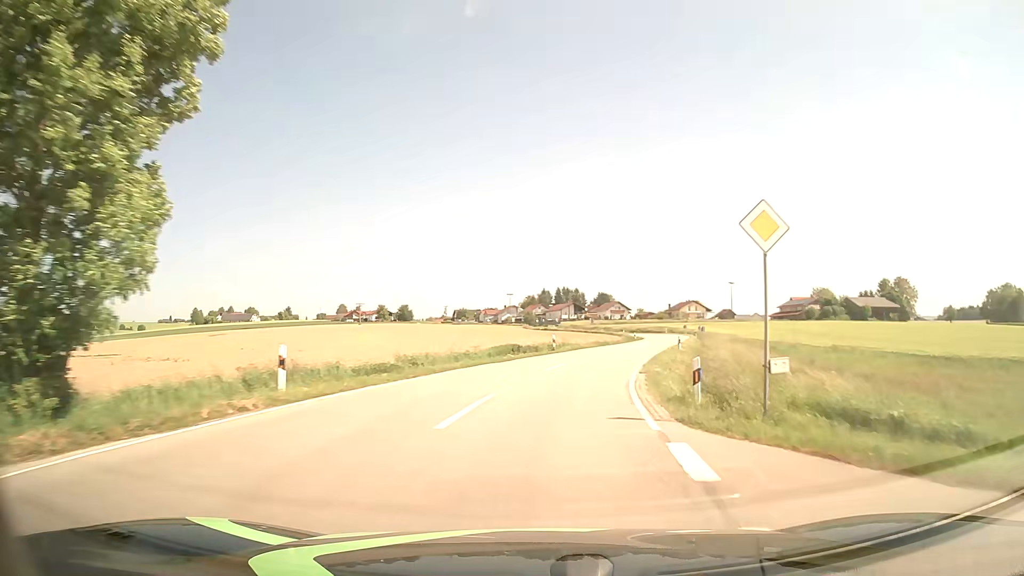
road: tertiary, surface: asphalt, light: Day
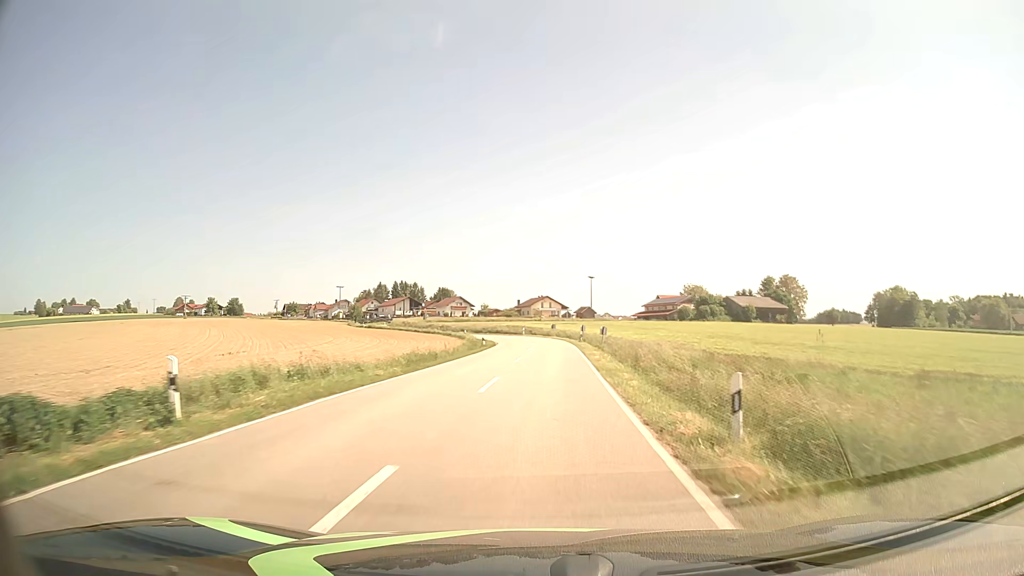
(+3.9, +29.9) m; +14°
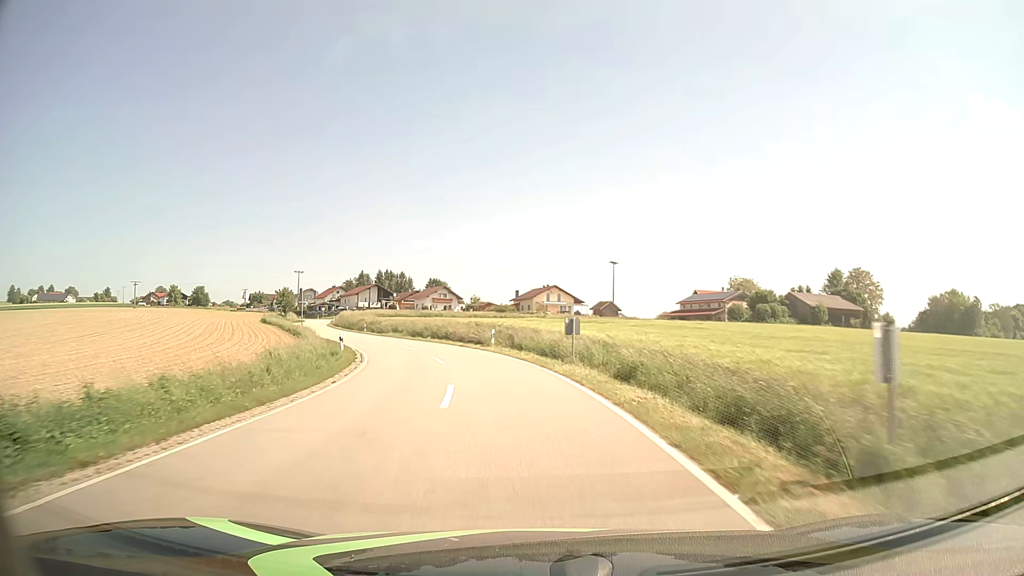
(+1.6, +50.8) m; 0°
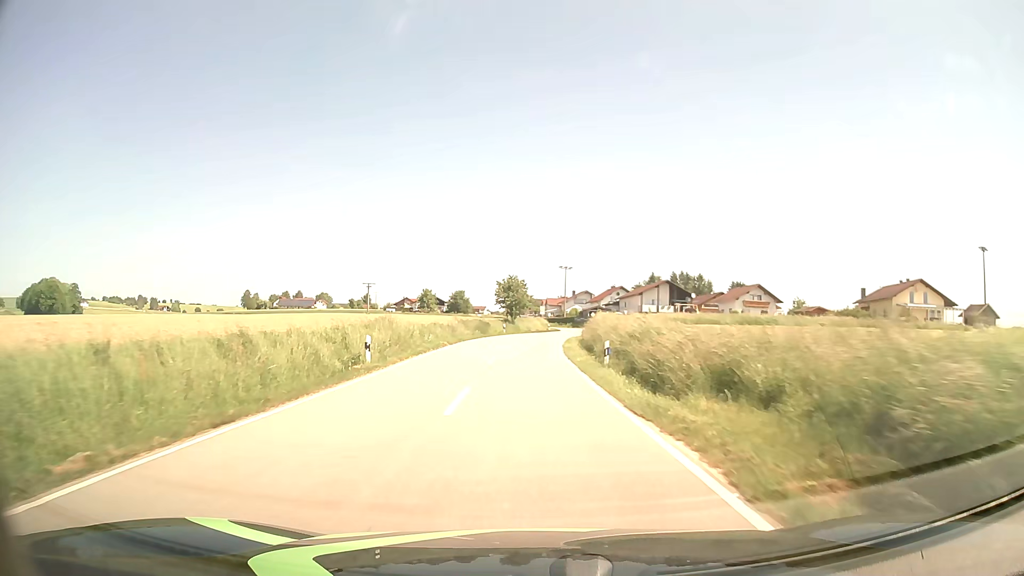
(-9.6, +47.0) m; -25°
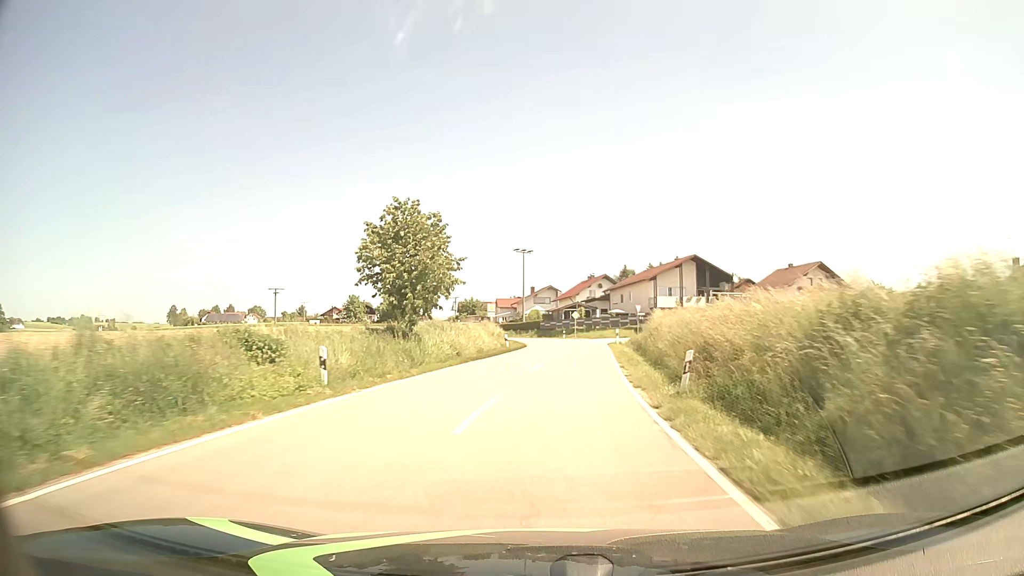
(+0.2, +48.9) m; +3°
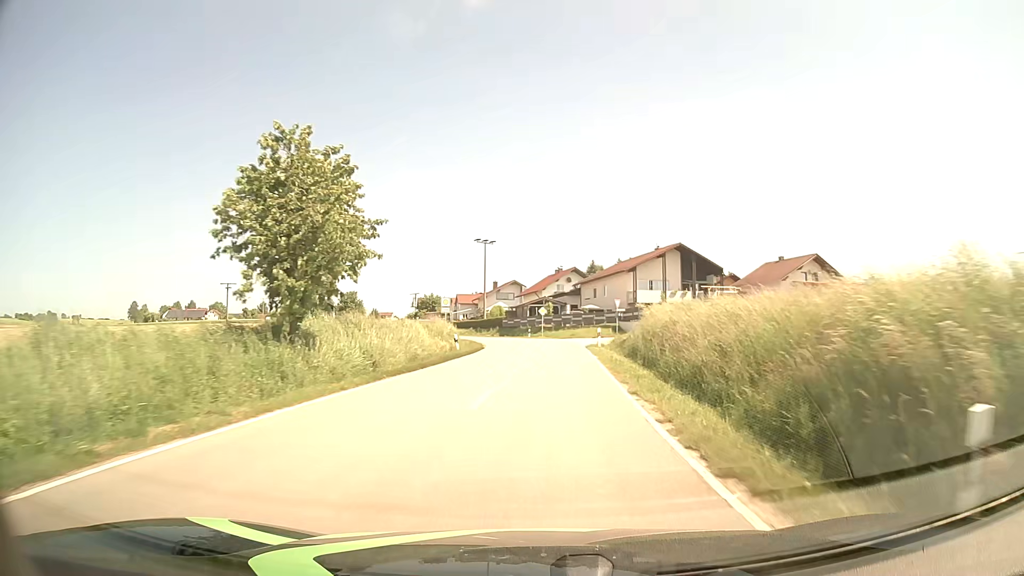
(+0.3, +9.7) m; +3°
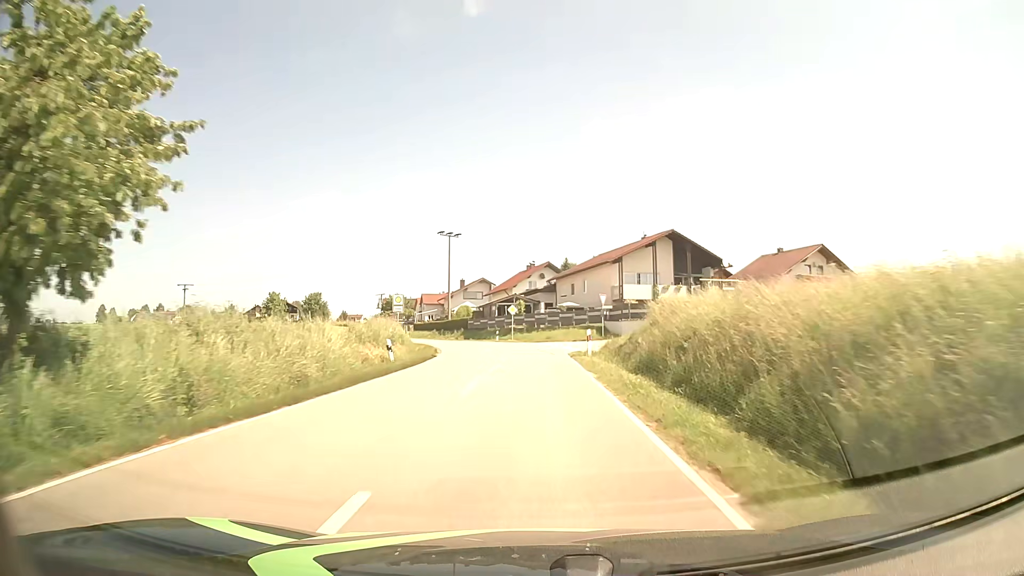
(+0.2, +9.7) m; +3°
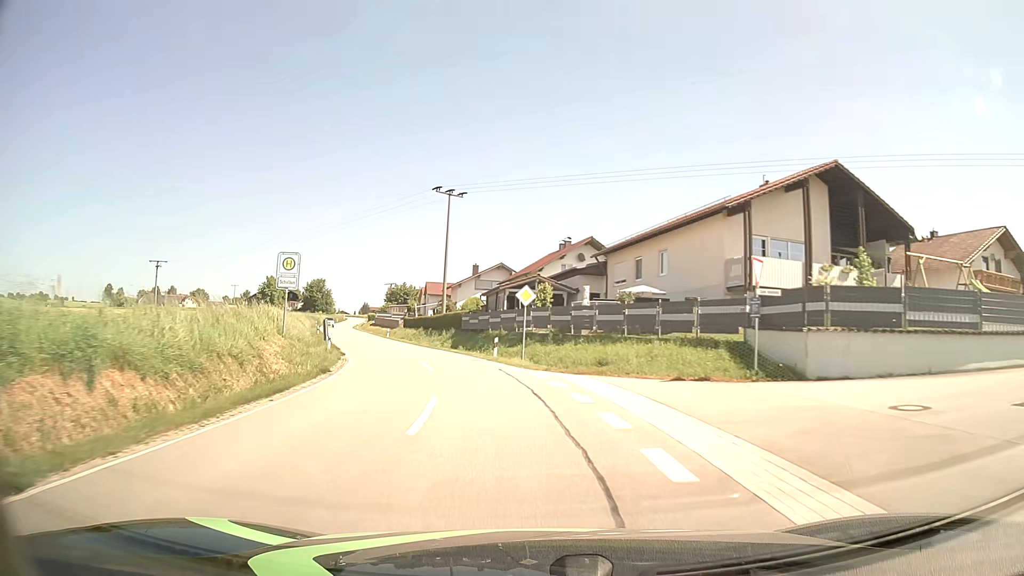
(0.0, +28.3) m; -2°
(0, +10) (-1, +20) (-4, +30) (-7, +39) (-10, +49) (-13, +58) (-17, +67) (-20, +77) (-24, +86) (-27, +96) m
